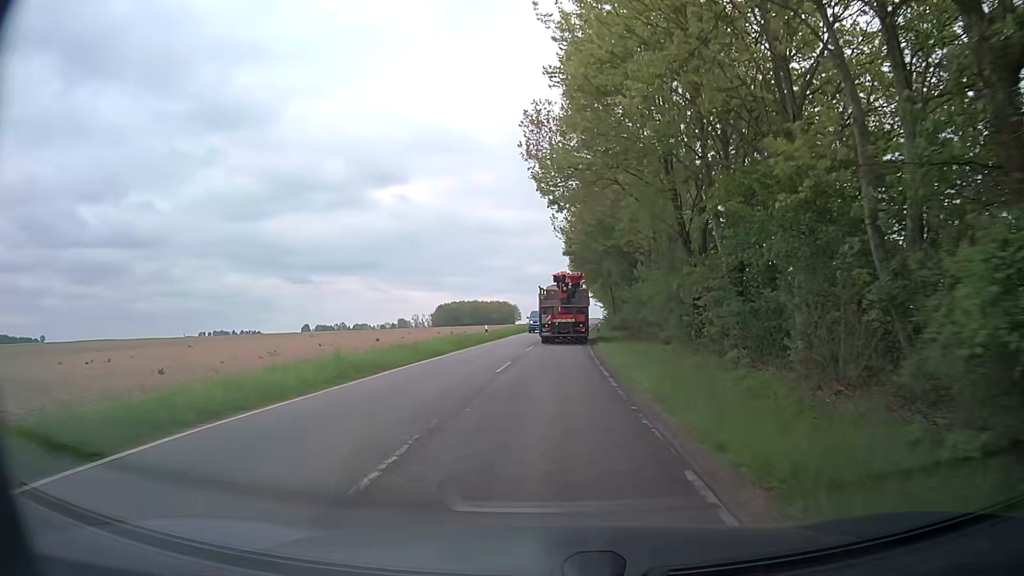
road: tertiary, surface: asphalt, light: Day
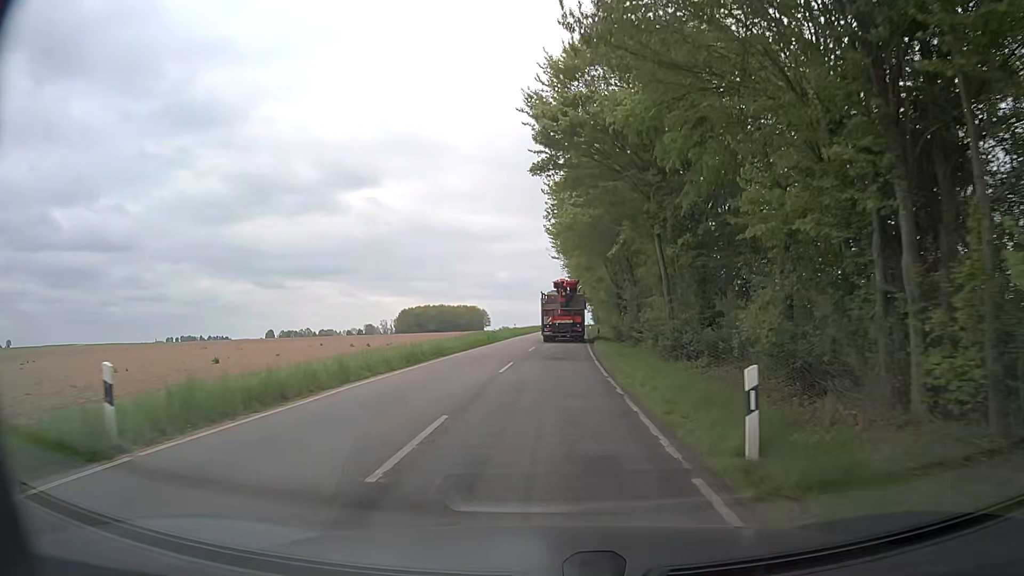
(+0.7, +35.9) m; +2°
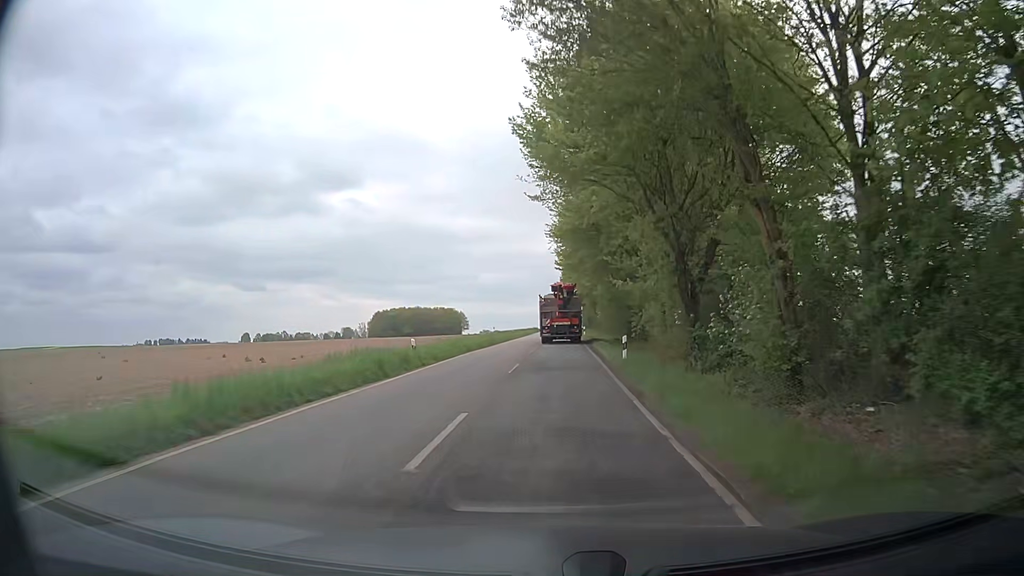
(+0.2, +23.7) m; +1°
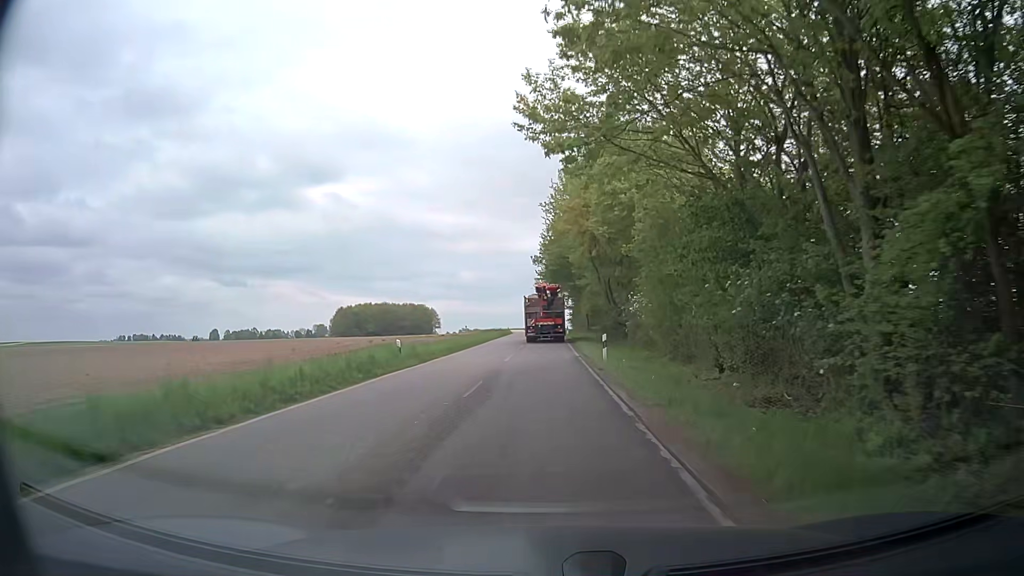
(+1.3, +42.4) m; +2°
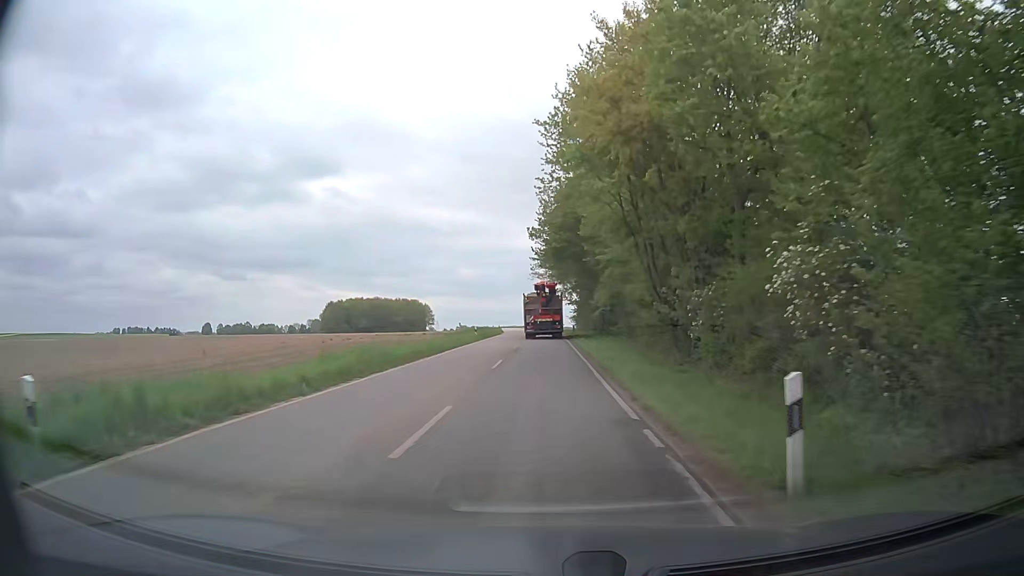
(+0.1, +17.6) m; 0°
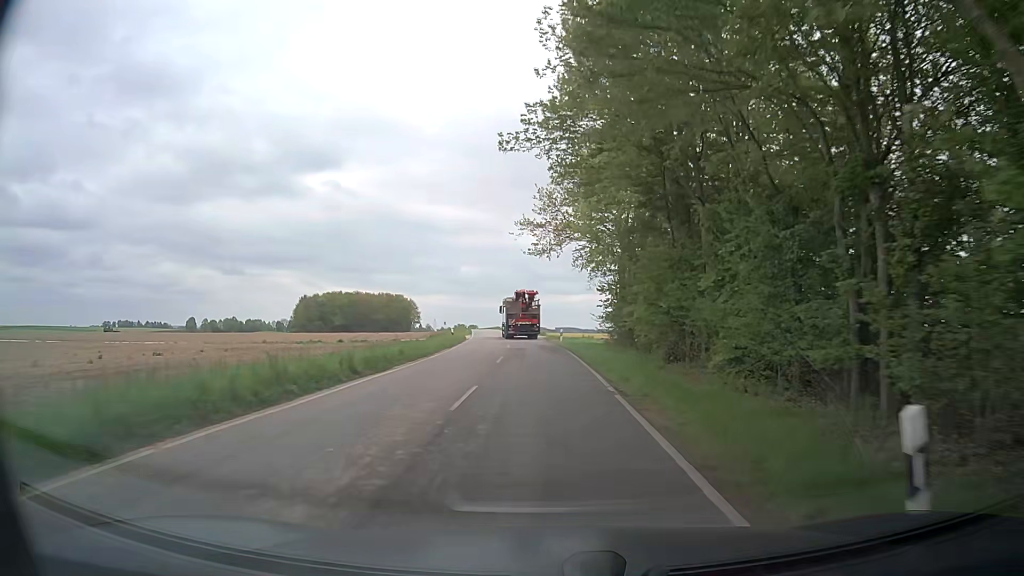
(0.0, +44.7) m; 0°
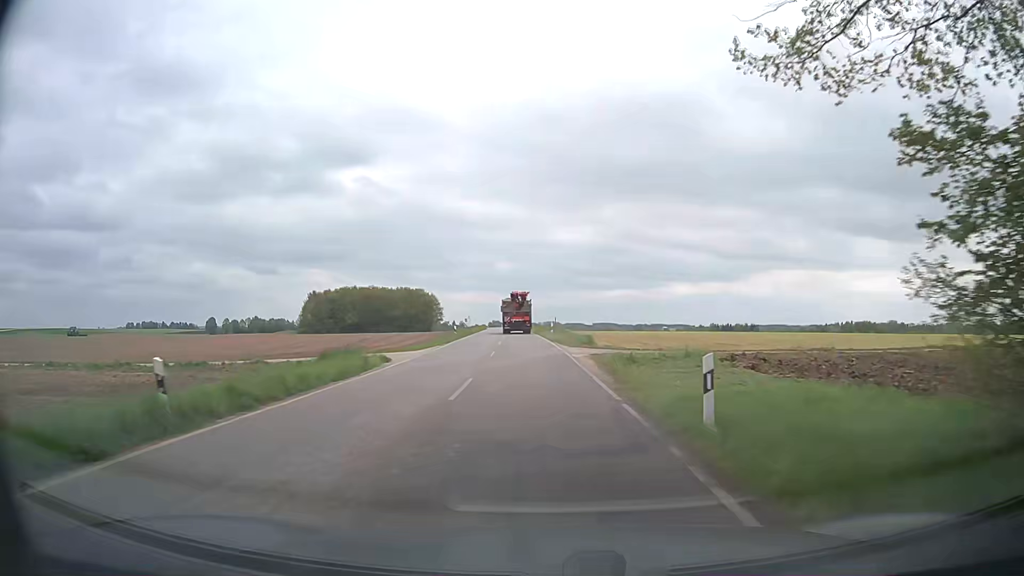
(-0.5, +35.4) m; -3°
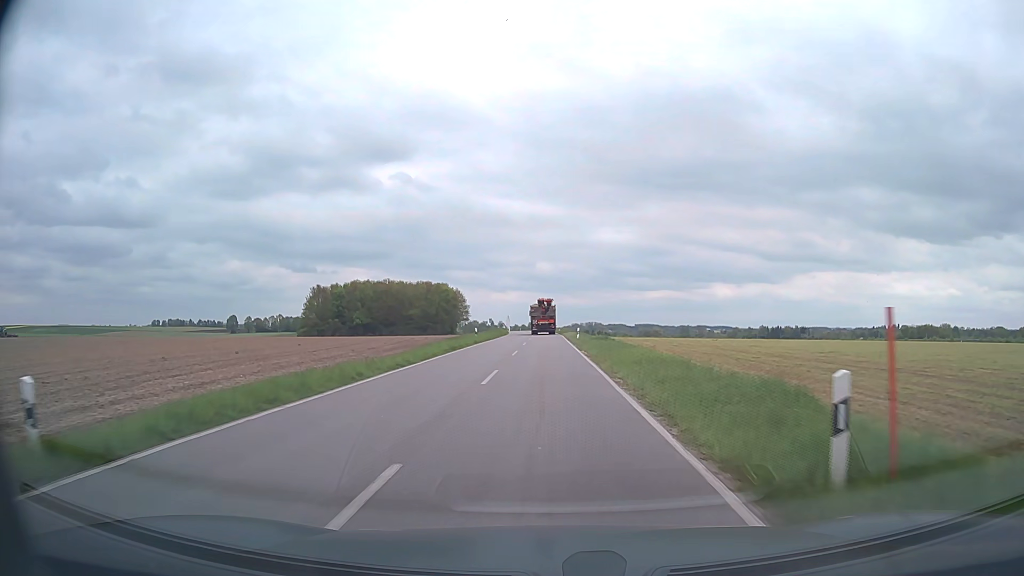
(-1.6, +45.3) m; -4°
(0, +10) (0, +20) (0, +30) (0, +40) (0, +50) (0, +60) (0, +70) (0, +80) (-1, +90) (-1, +100) m
